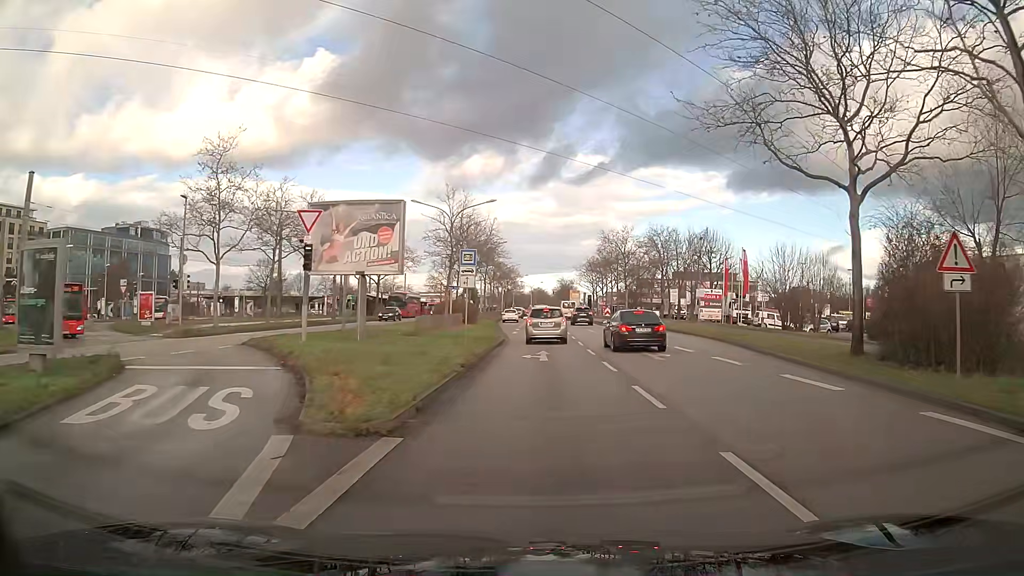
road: primary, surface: asphalt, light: Day
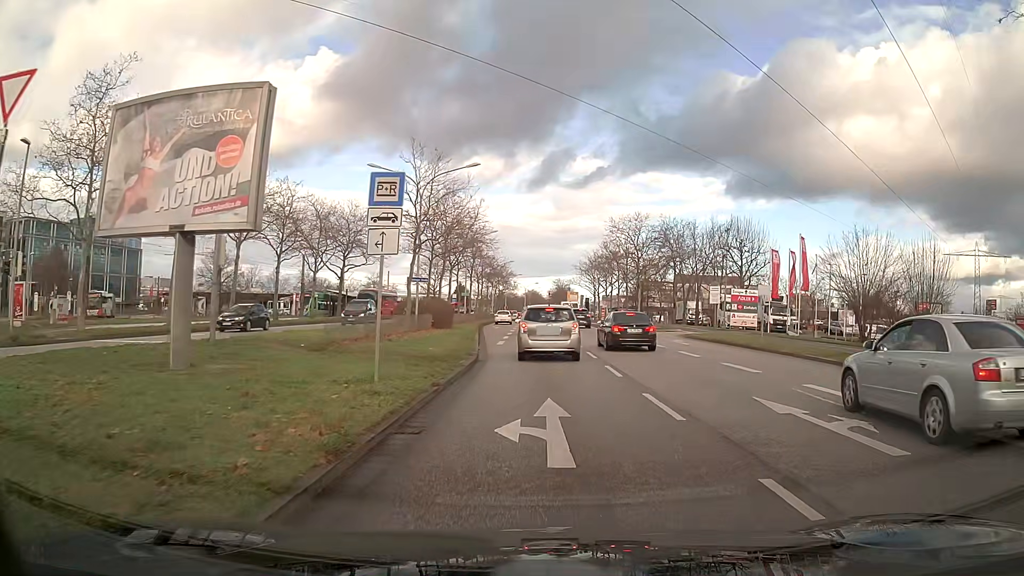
(+0.1, +13.2) m; +1°
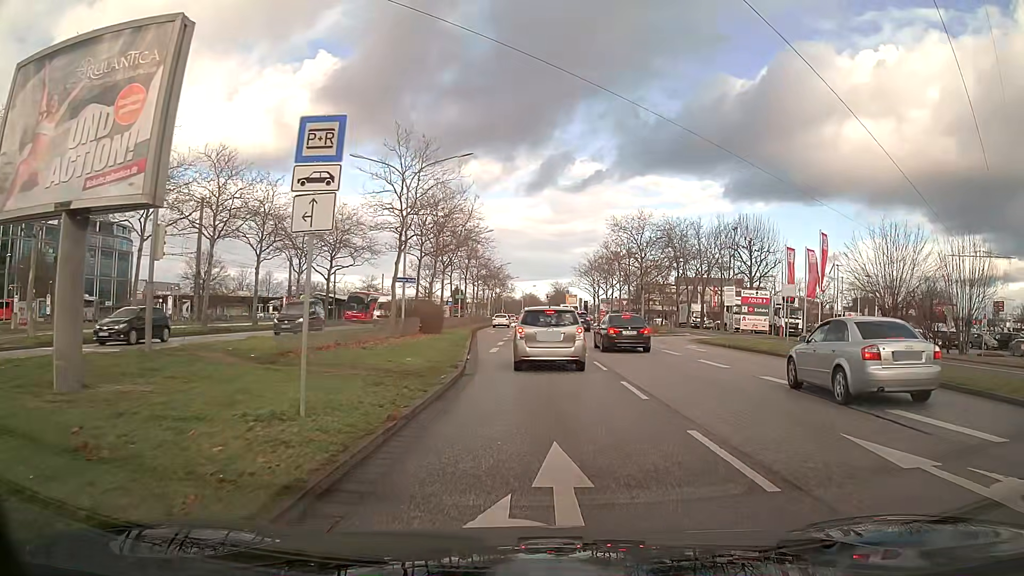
(0.0, +3.5) m; 0°
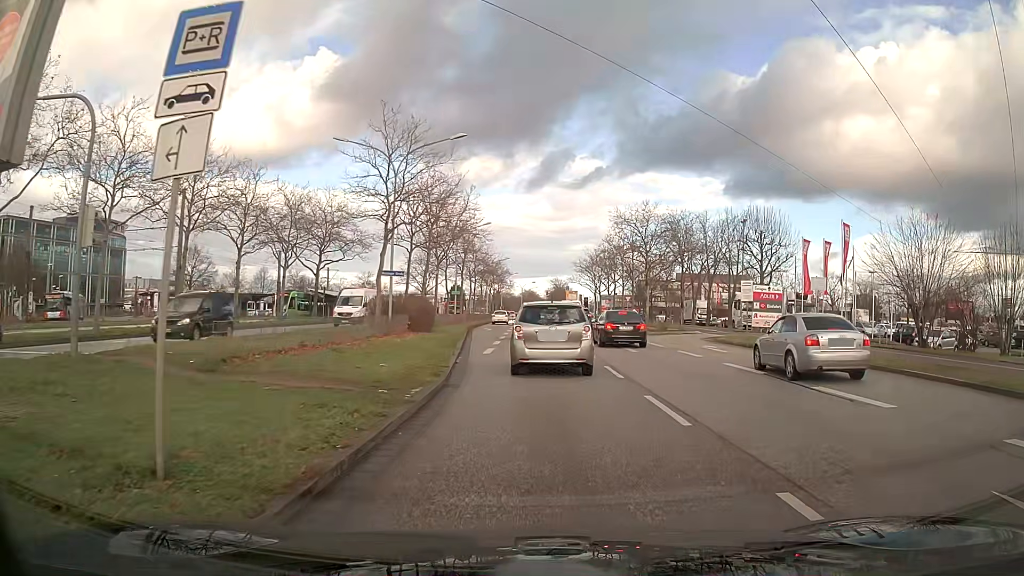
(0.0, +3.1) m; 0°
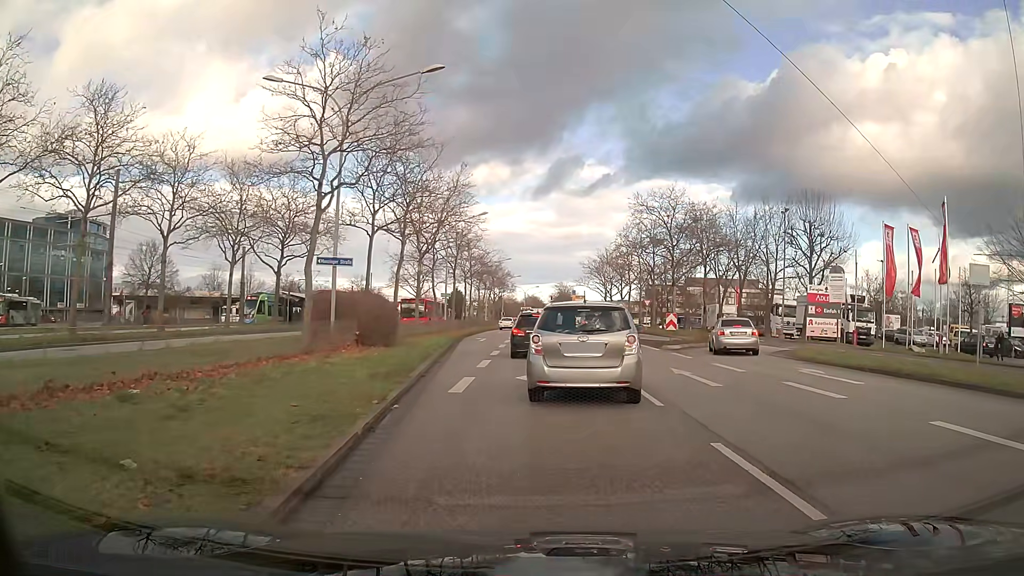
(0.0, +10.0) m; -1°
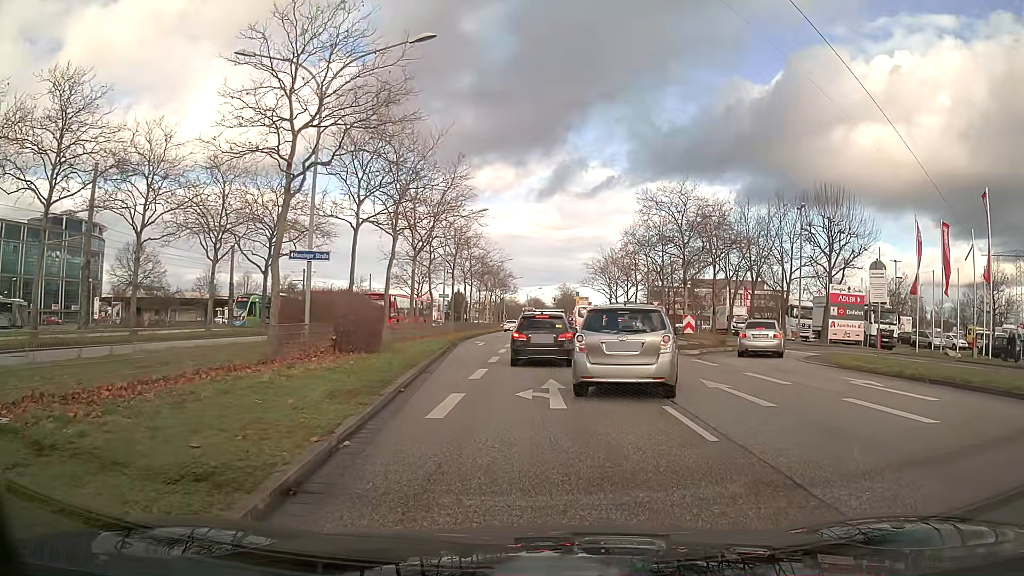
(0.0, +3.0) m; 0°
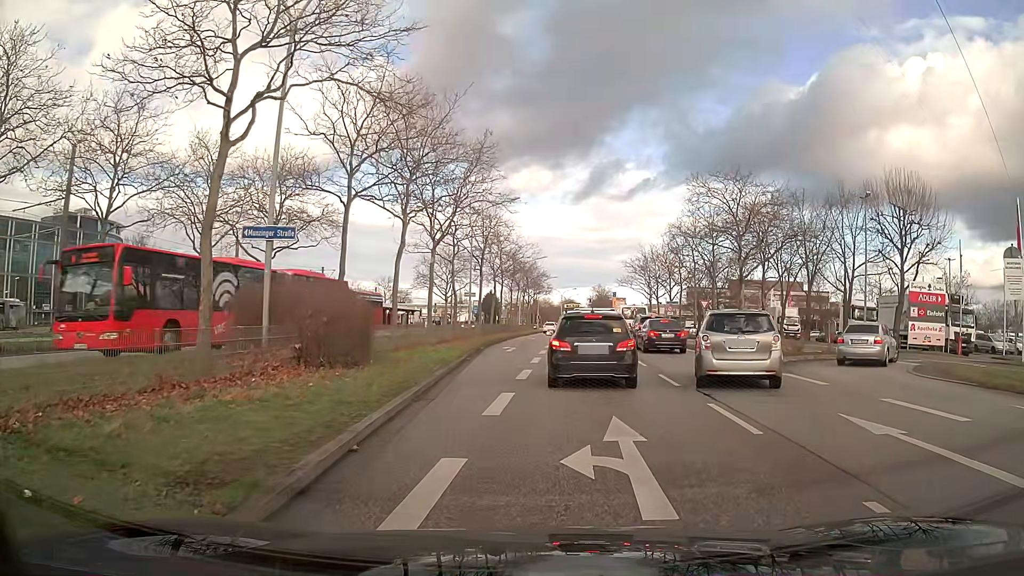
(-0.1, +5.7) m; -3°
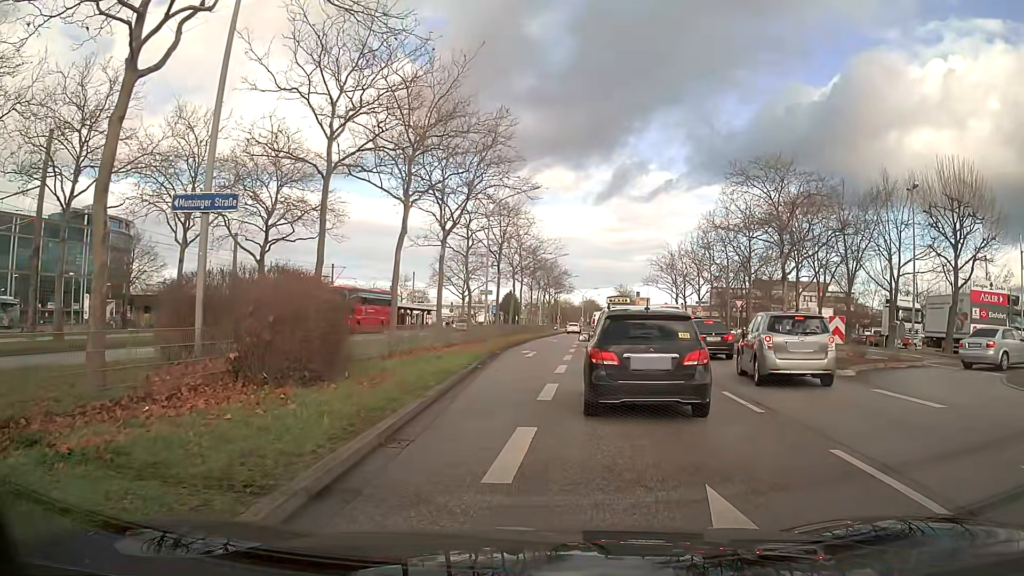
(-0.1, +4.0) m; -2°
(0, +10) (0, +20) (0, +30) (+1, +40) (+2, +50) (+3, +60) (+4, +70) (+5, +80) (+6, +90) (+7, +100) m
